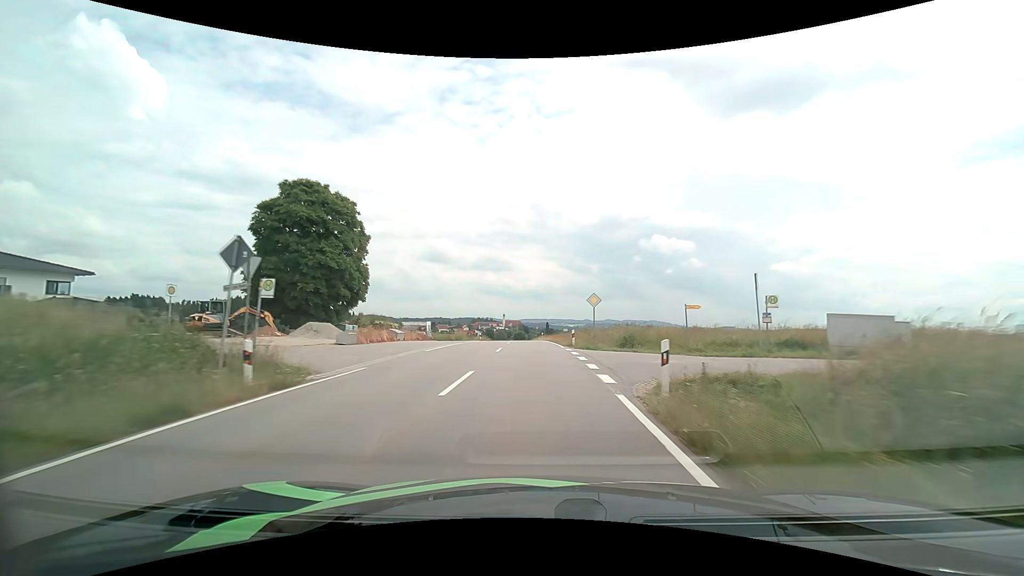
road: tertiary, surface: asphalt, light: Day
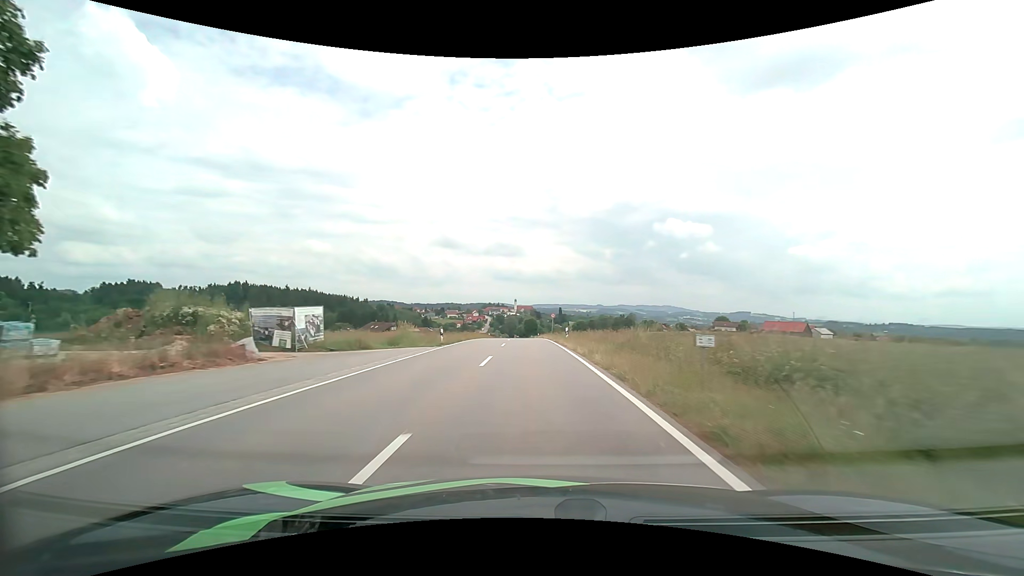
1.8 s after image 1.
(-0.5, +31.6) m; -1°
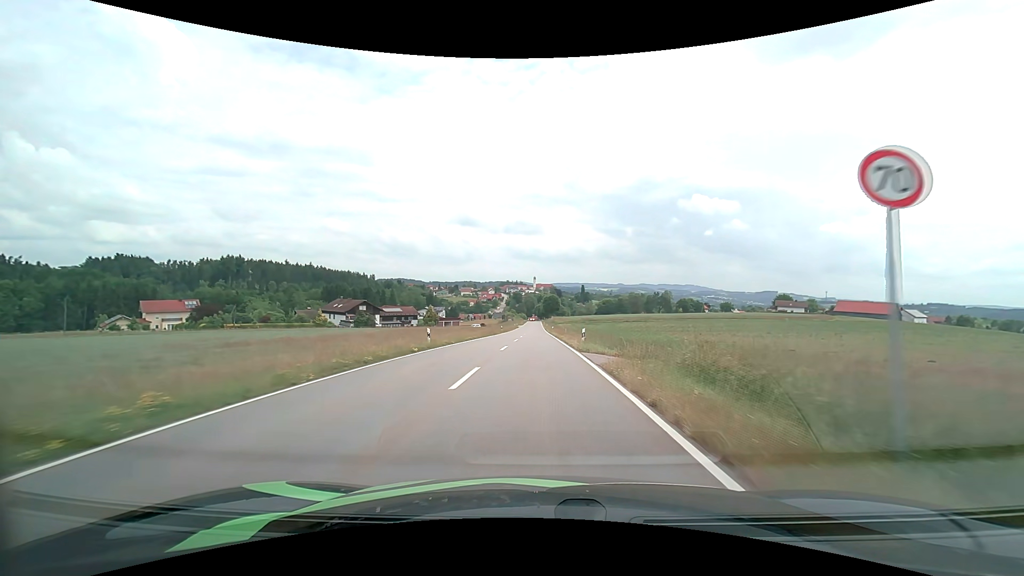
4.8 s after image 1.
(-1.2, +54.5) m; -2°
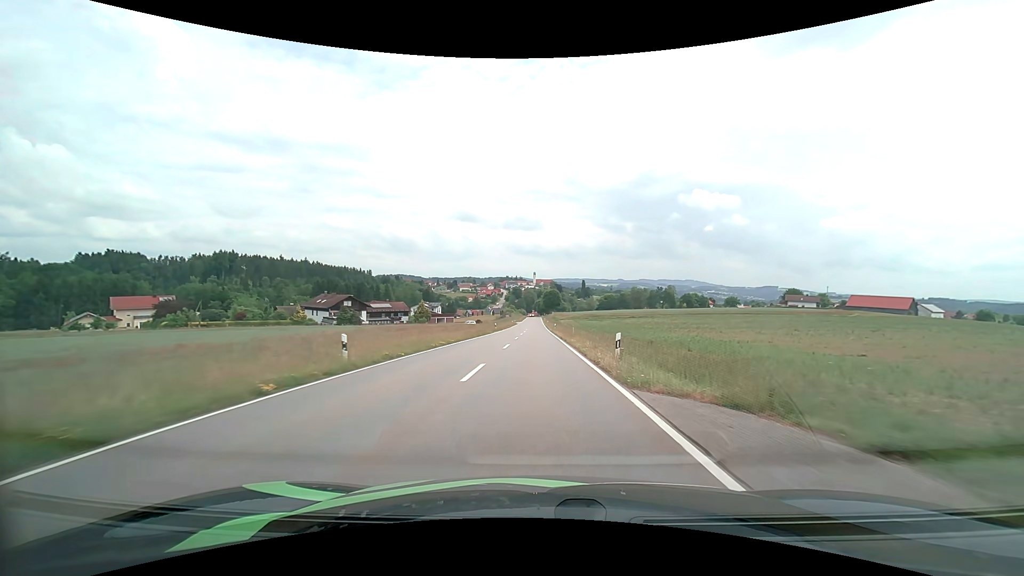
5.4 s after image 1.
(0.0, +11.0) m; 0°
(0, +10) (0, +20) (0, +30) (0, +40) (0, +50) (0, +60) (0, +70) (0, +80) (0, +90) (0, +100) m
